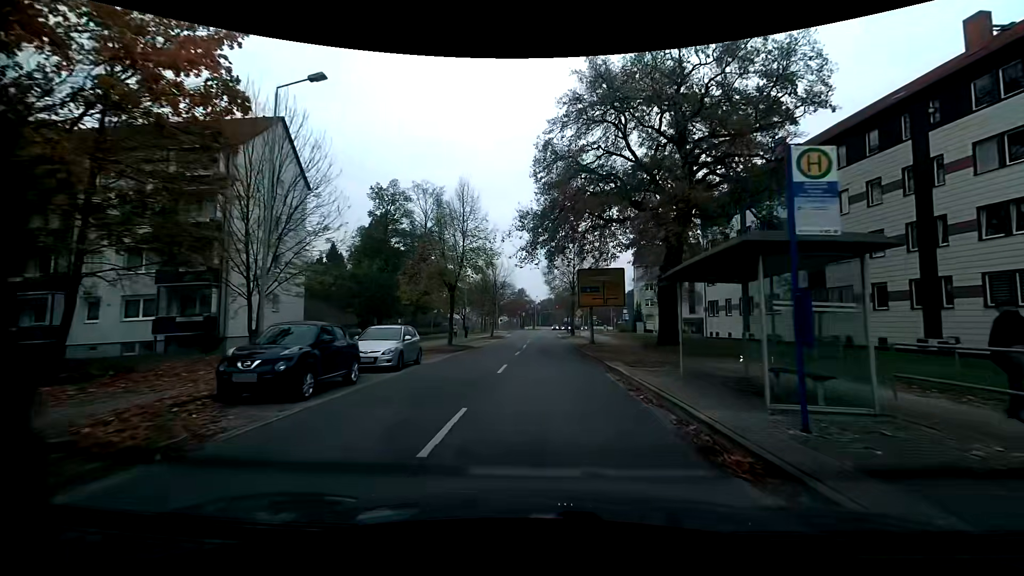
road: residential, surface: asphalt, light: Day
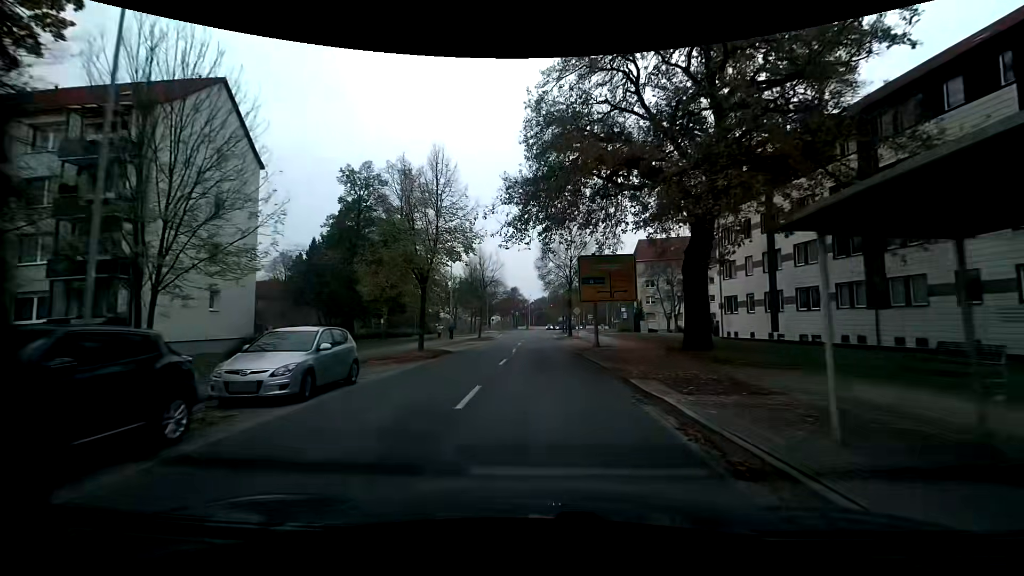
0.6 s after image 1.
(+0.1, +6.1) m; 0°
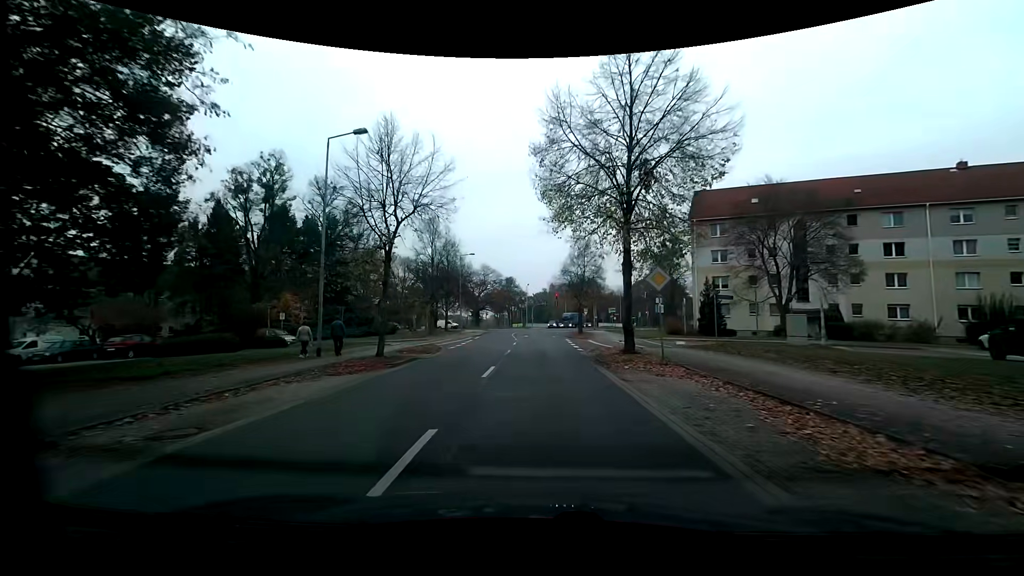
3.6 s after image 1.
(-0.1, +31.9) m; 0°
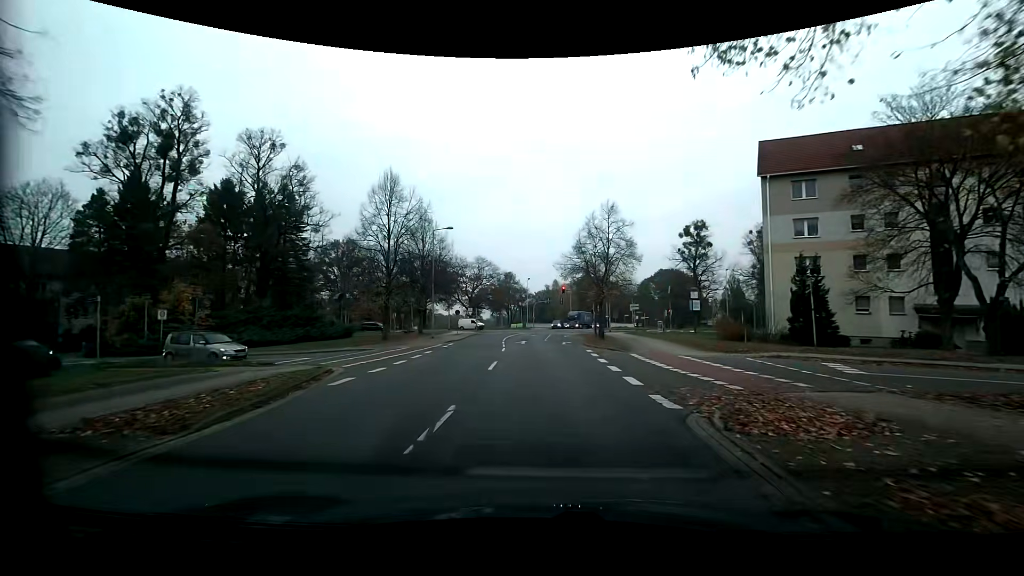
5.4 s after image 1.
(+0.1, +15.8) m; 0°
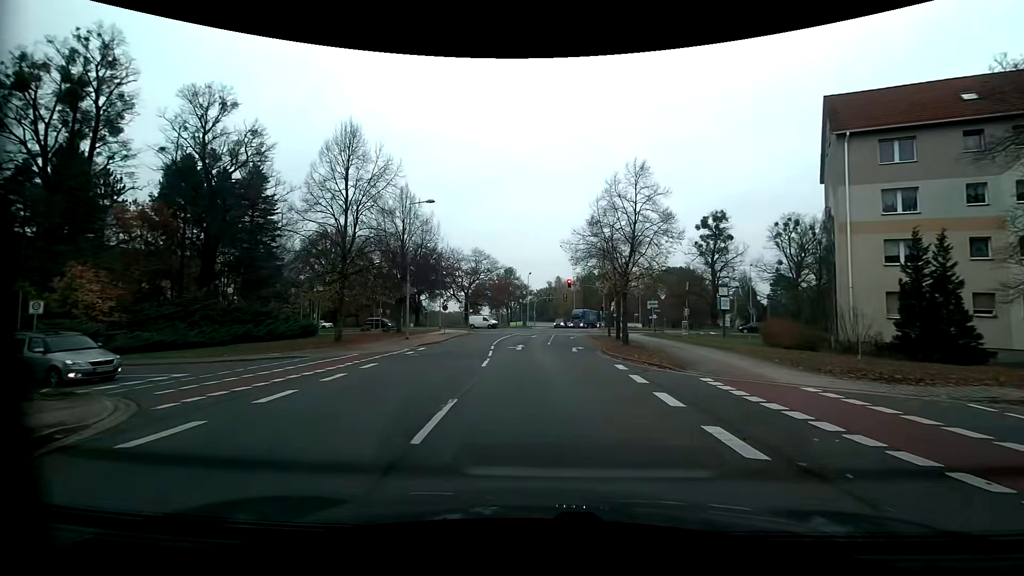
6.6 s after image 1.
(0.0, +8.4) m; 0°
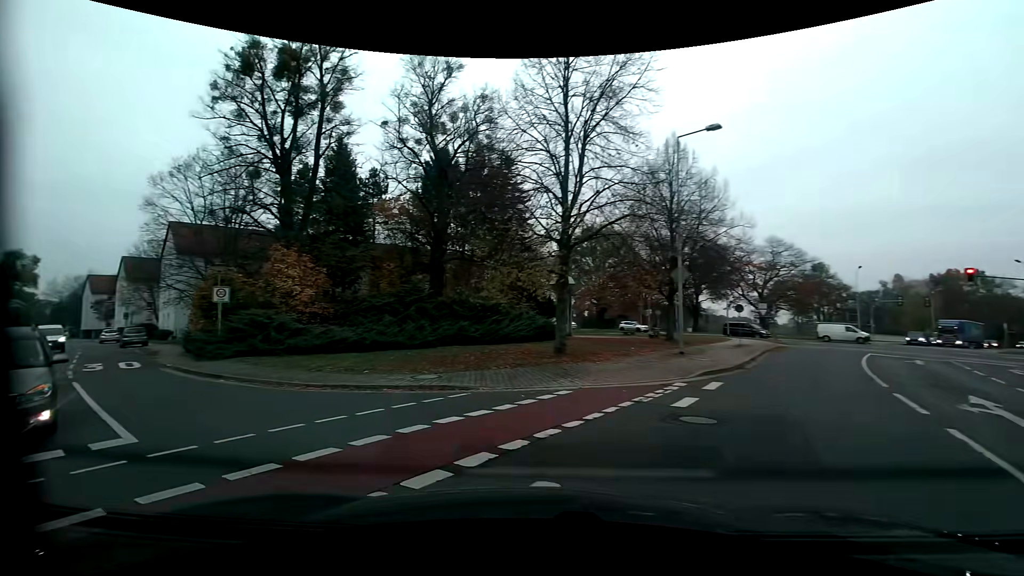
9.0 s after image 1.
(-2.2, +12.5) m; -32°
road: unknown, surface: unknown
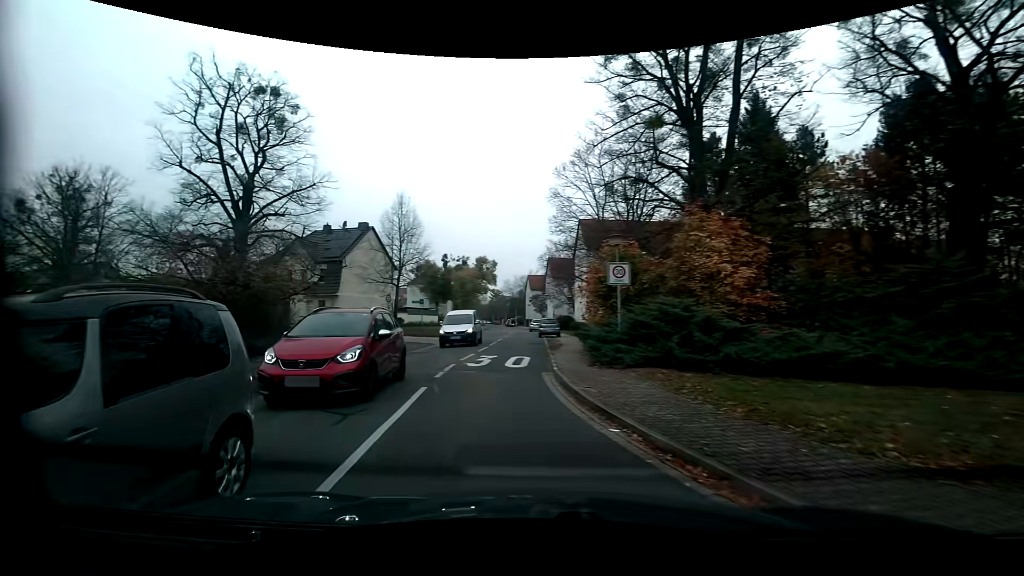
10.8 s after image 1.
(-3.5, +8.6) m; -43°
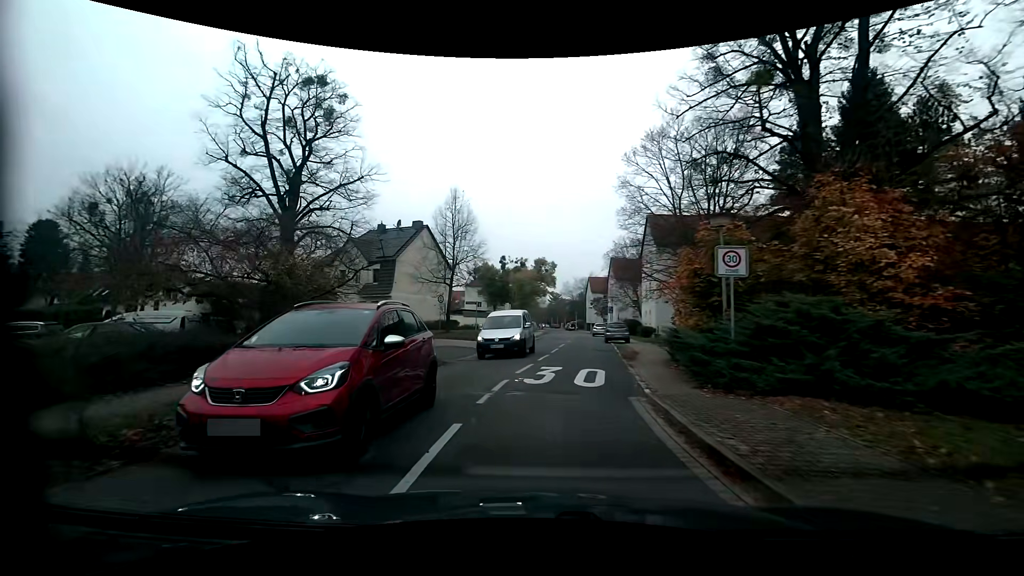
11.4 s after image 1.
(-0.2, +3.6) m; -7°
(0, +10) (+2, +20) (+3, +30) (+3, +40) (+4, +50) (+5, +60) (+6, +70) (+7, +80) (+8, +90) (+8, +100) m
